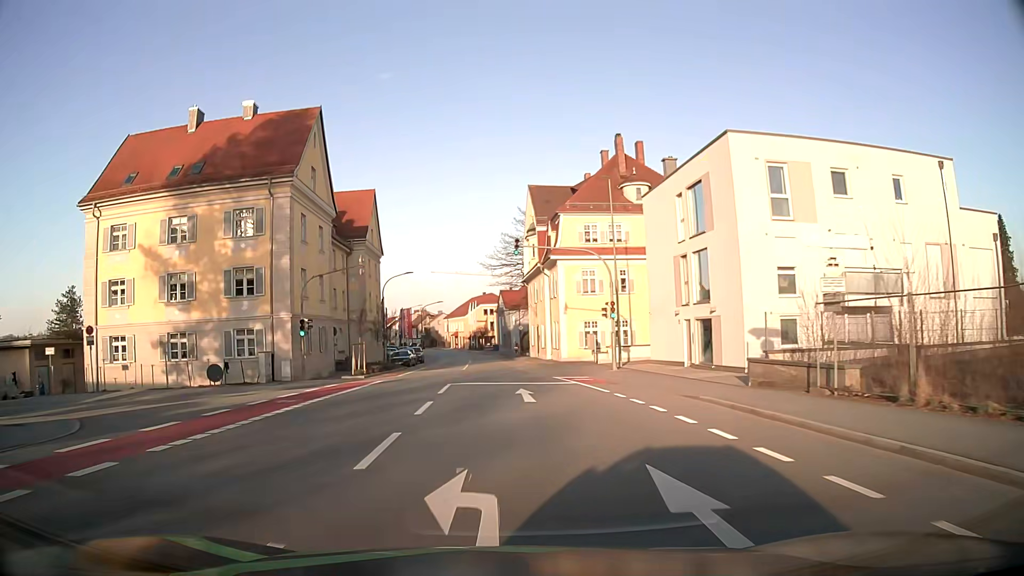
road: tertiary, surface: asphalt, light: Day
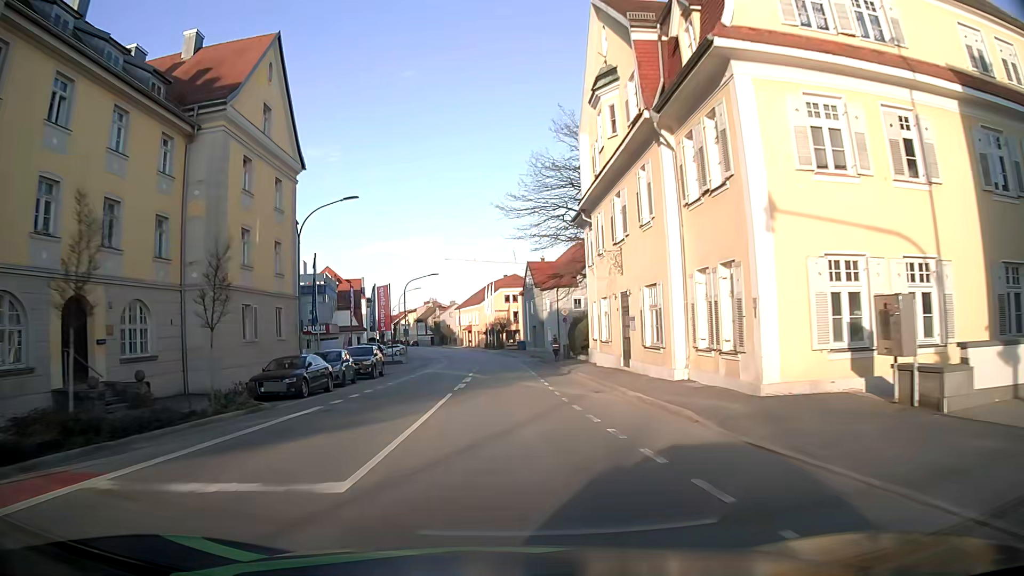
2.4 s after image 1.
(-0.7, +33.6) m; -2°
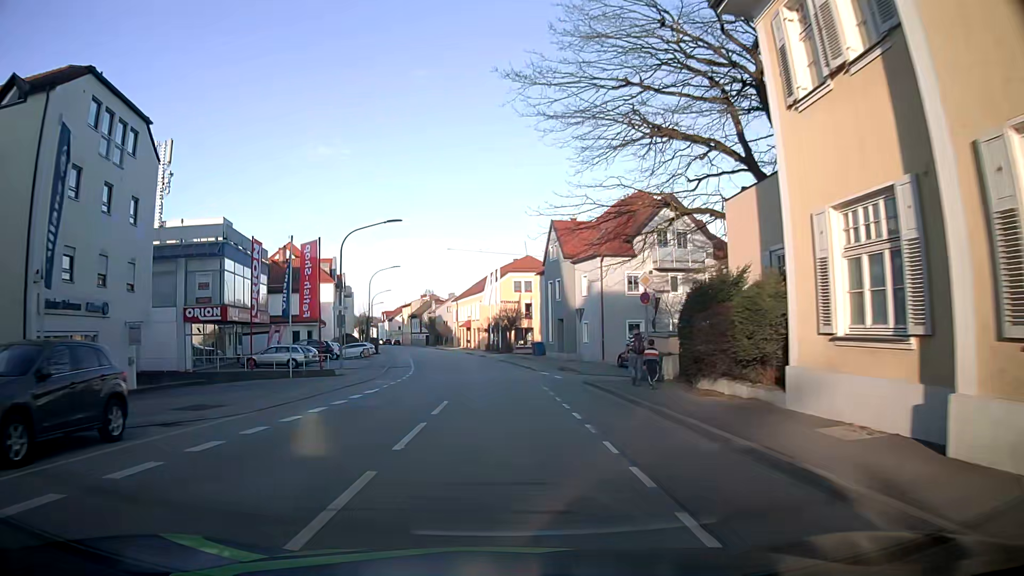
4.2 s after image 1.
(-0.1, +25.5) m; 0°
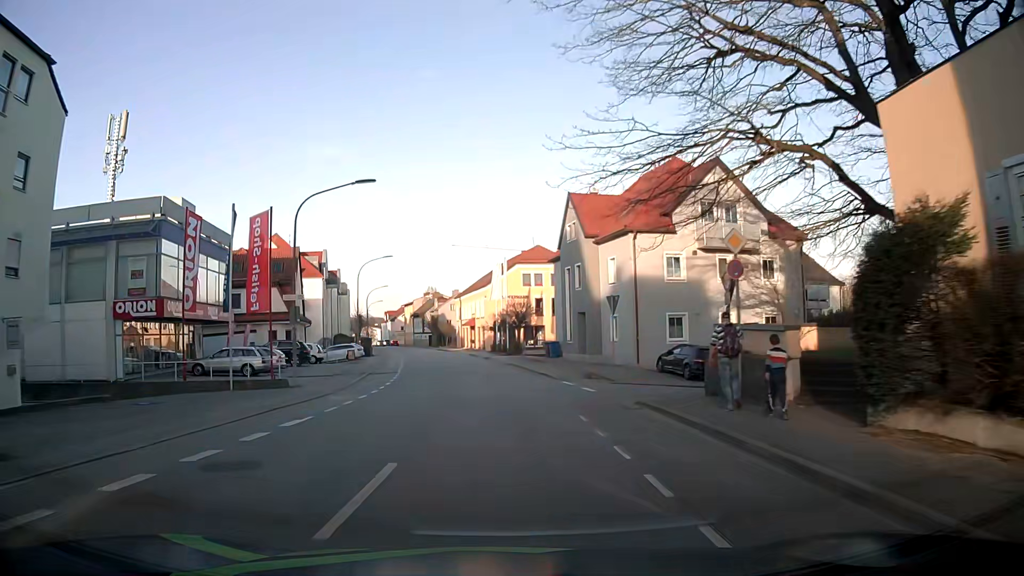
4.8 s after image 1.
(-0.1, +8.5) m; -1°
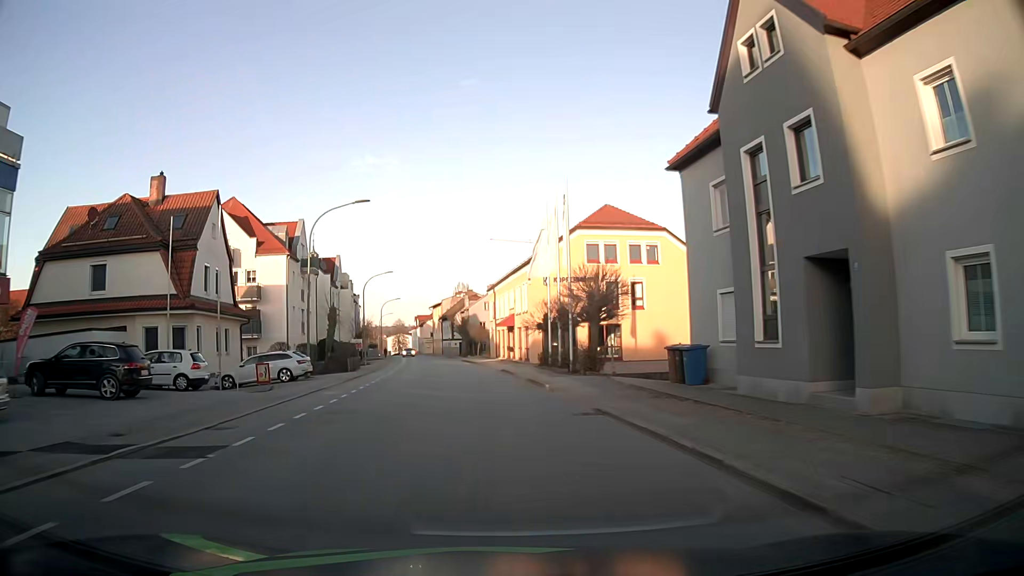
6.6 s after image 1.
(-0.7, +25.6) m; -4°
(0, +10) (-1, +20) (-1, +30) (-2, +40) (-3, +50) (-5, +60) (-6, +70) (-8, +80) (-9, +89) (-11, +99) m
